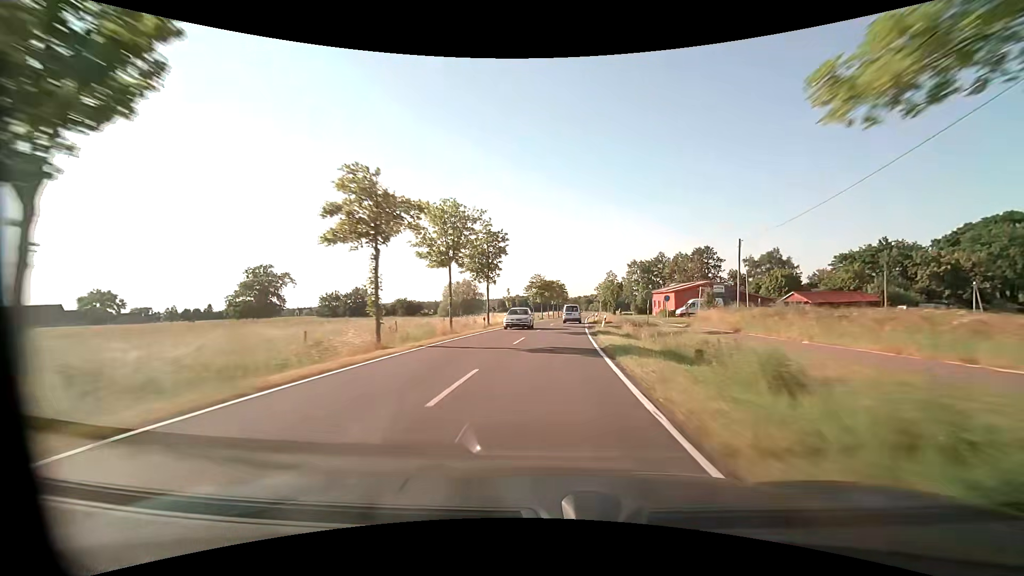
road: tertiary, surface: asphalt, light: Day
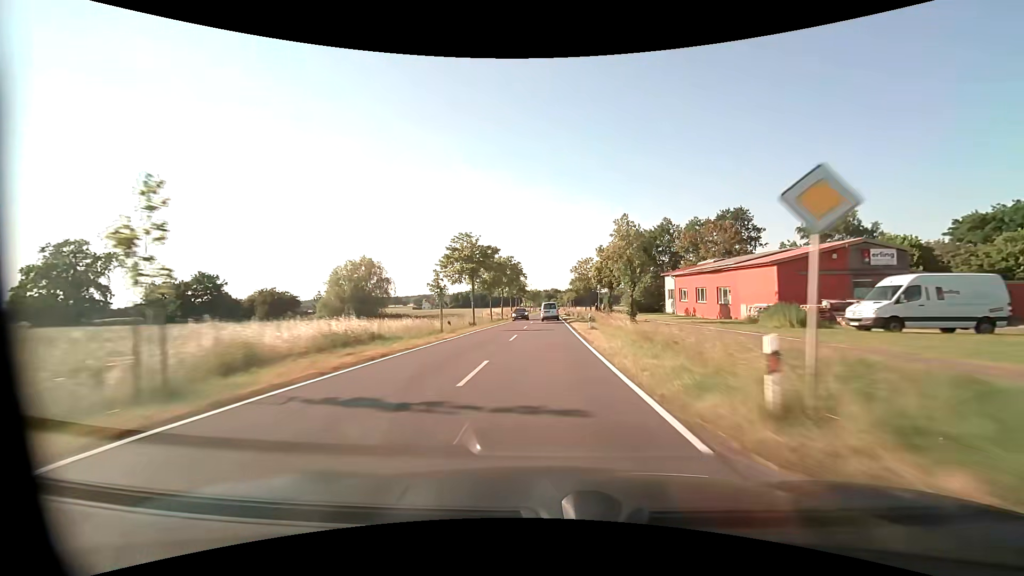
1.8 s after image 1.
(+2.1, +46.2) m; +5°
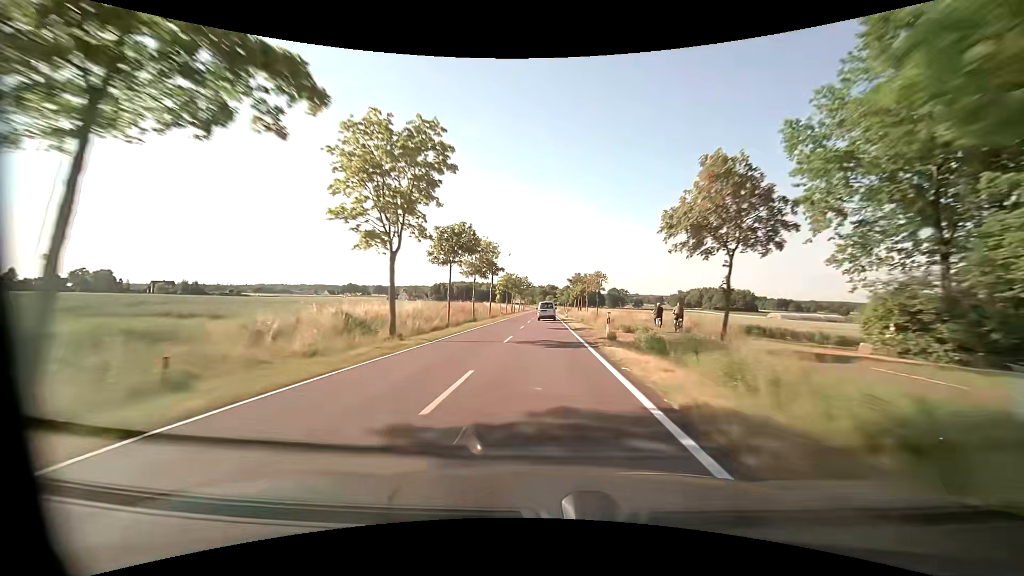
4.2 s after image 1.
(+0.5, +62.5) m; +1°
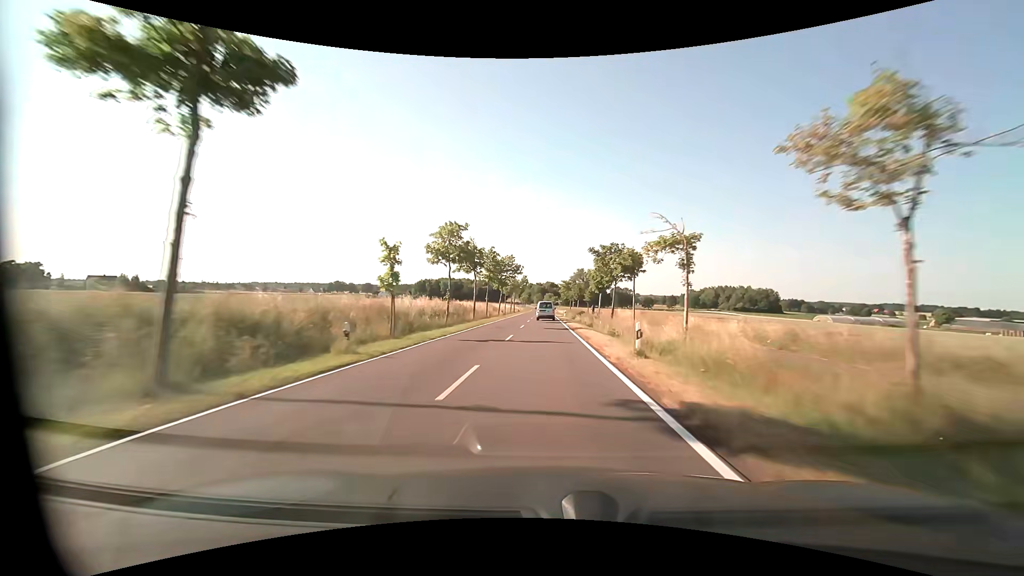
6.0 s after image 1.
(+0.1, +47.3) m; 0°
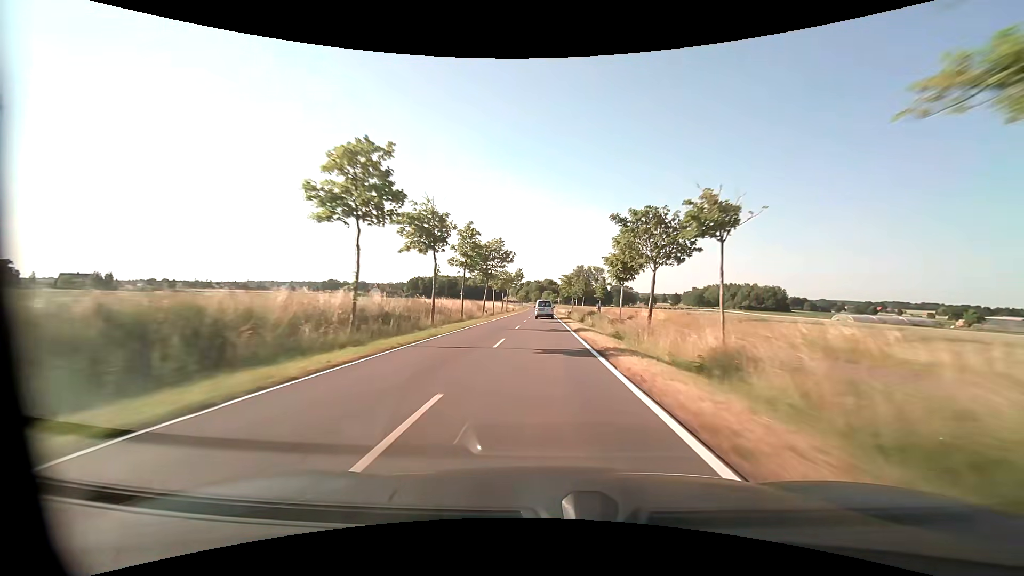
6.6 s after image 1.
(0.0, +15.8) m; 0°
